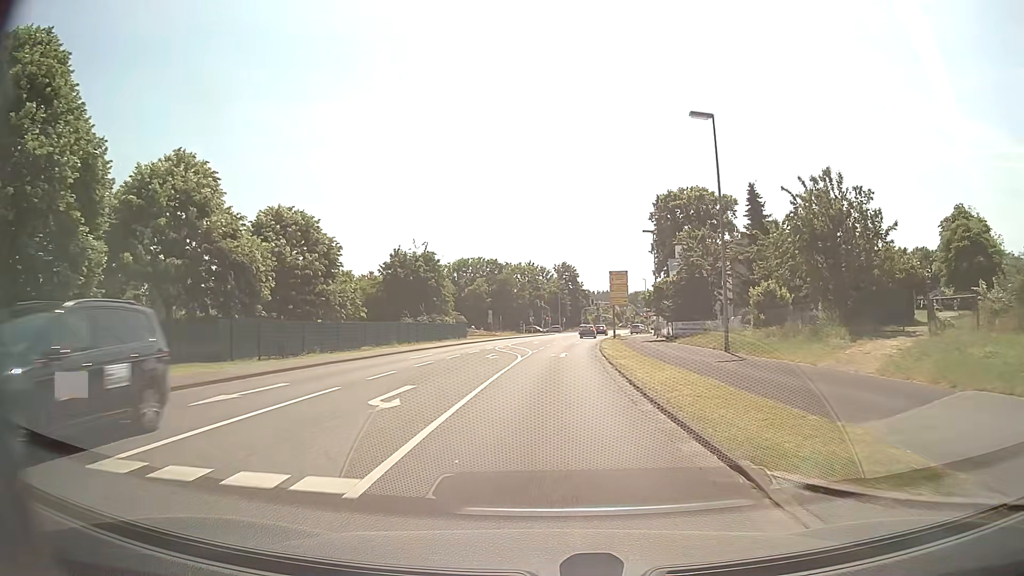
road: secondary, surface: asphalt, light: Day
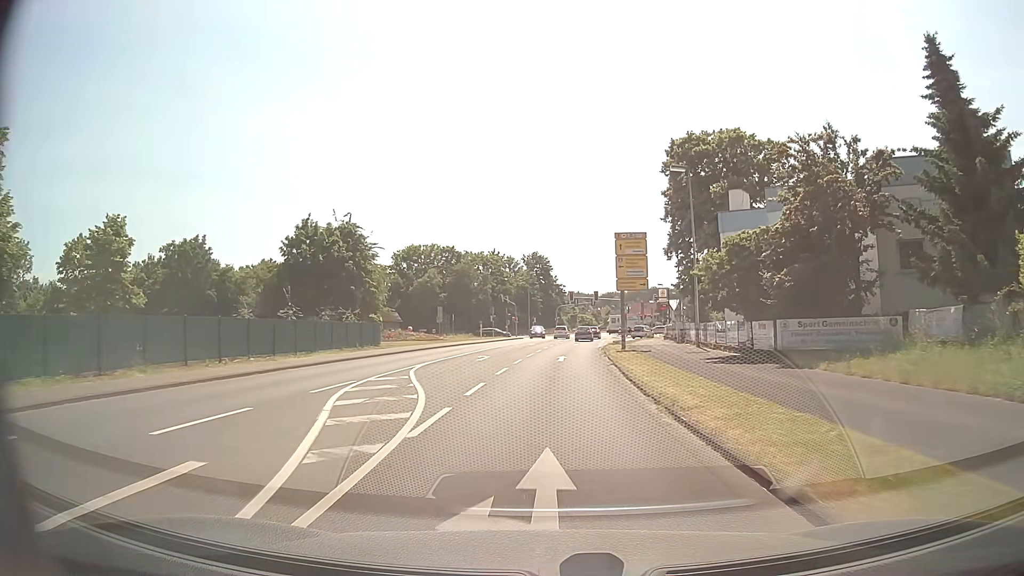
(+0.7, +27.4) m; +2°
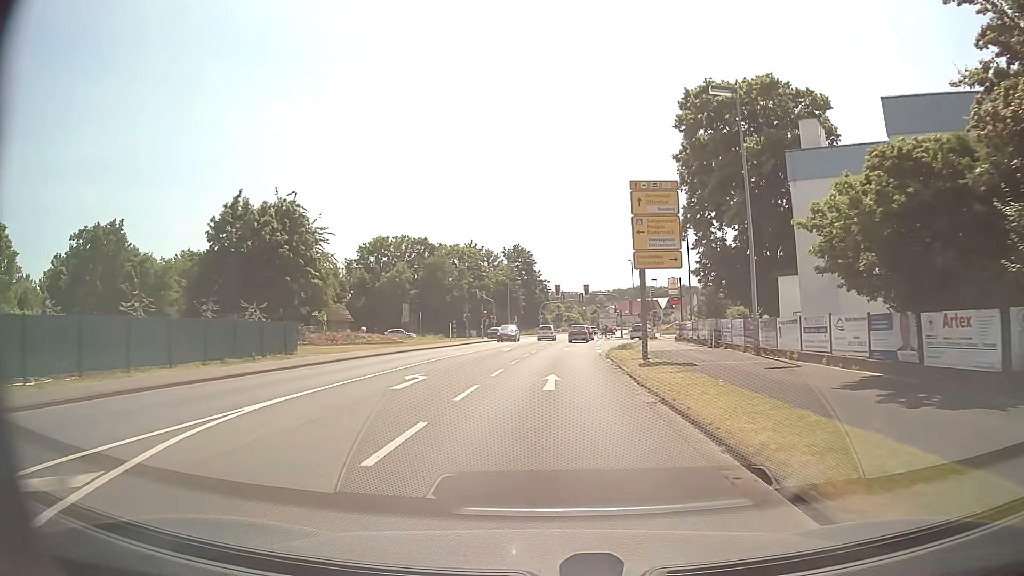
(+0.2, +13.1) m; +2°
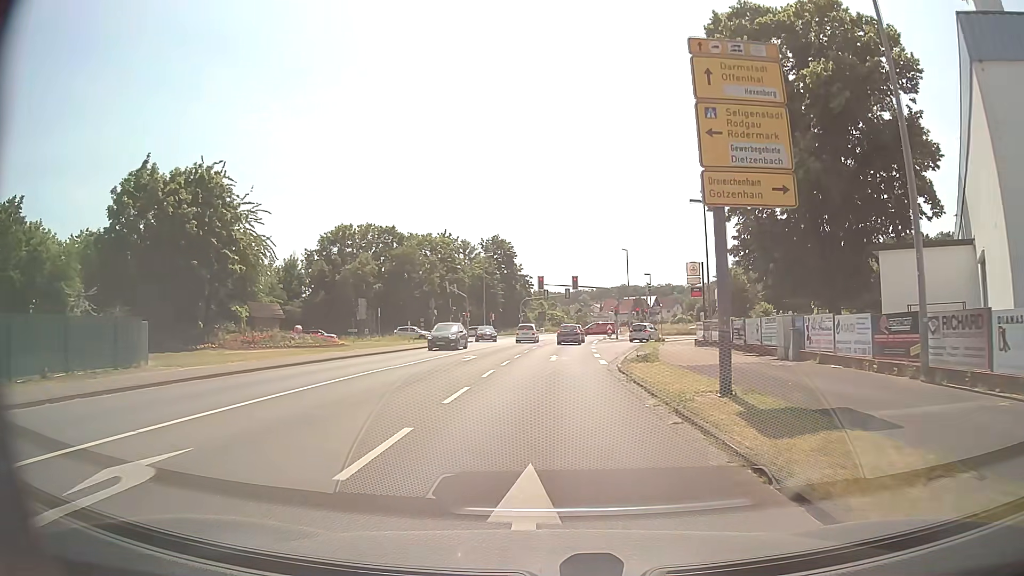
(+0.1, +12.7) m; +1°
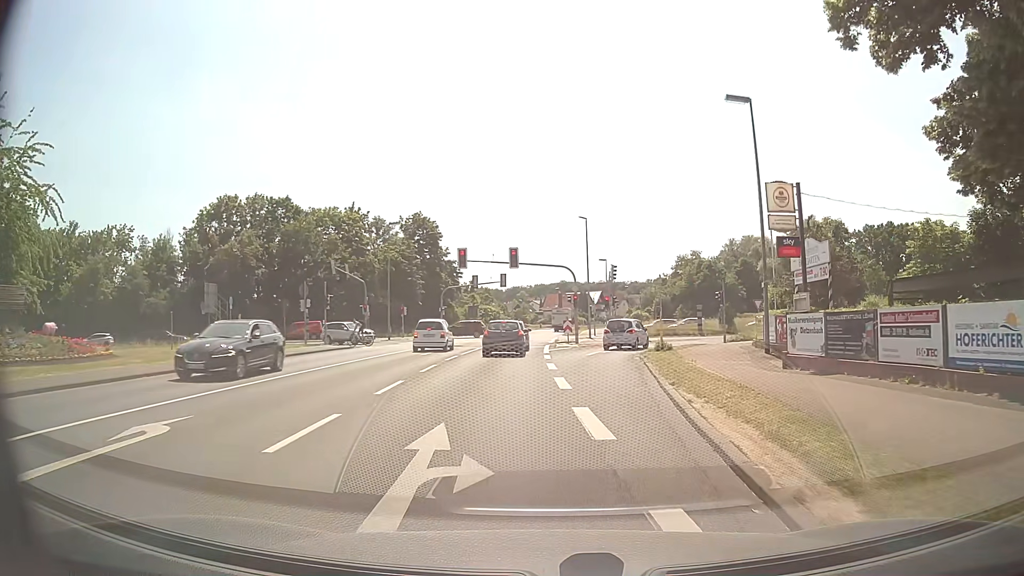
(+0.8, +22.5) m; +6°
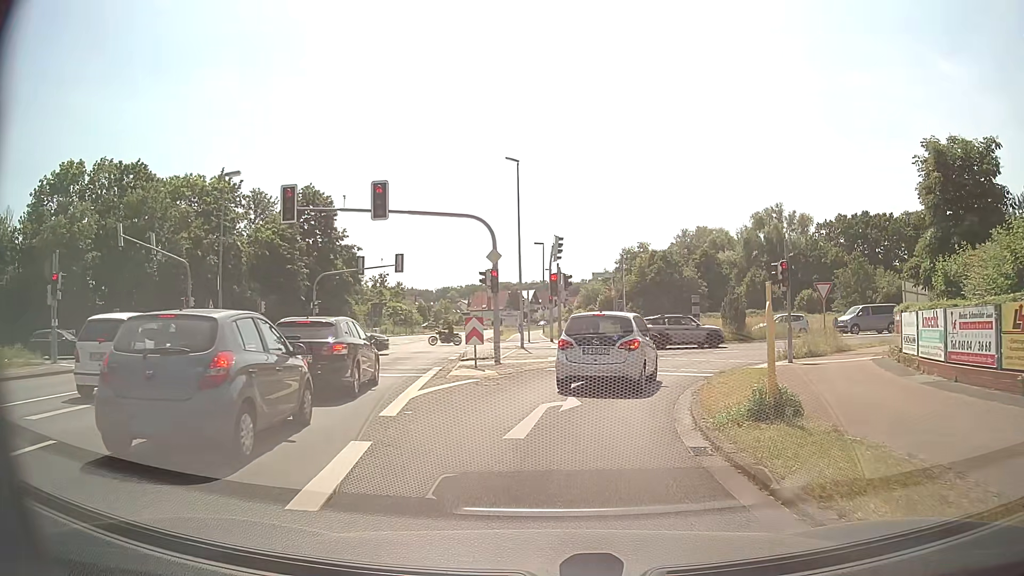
(+1.1, +20.8) m; +5°
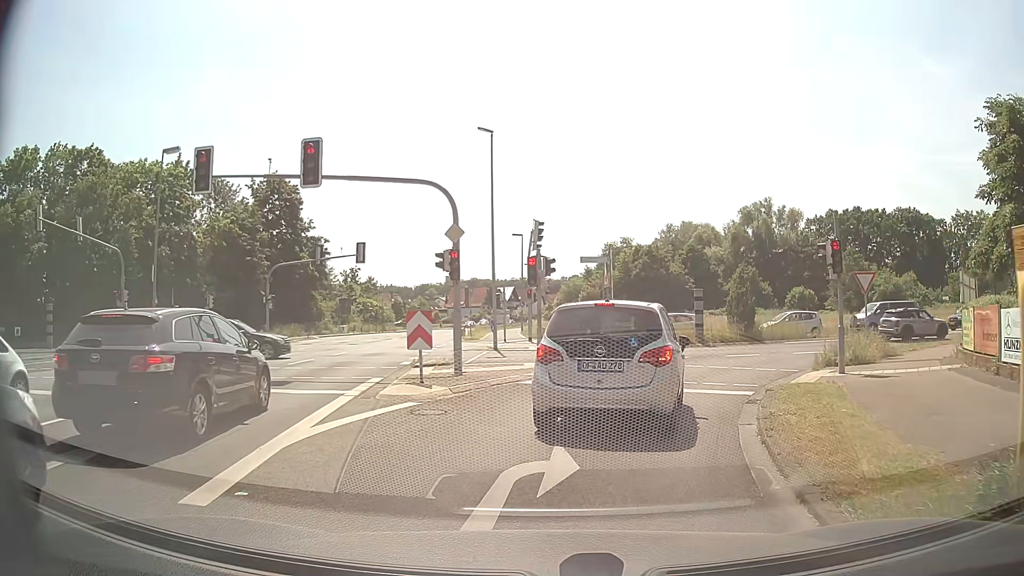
(+0.1, +5.1) m; +2°
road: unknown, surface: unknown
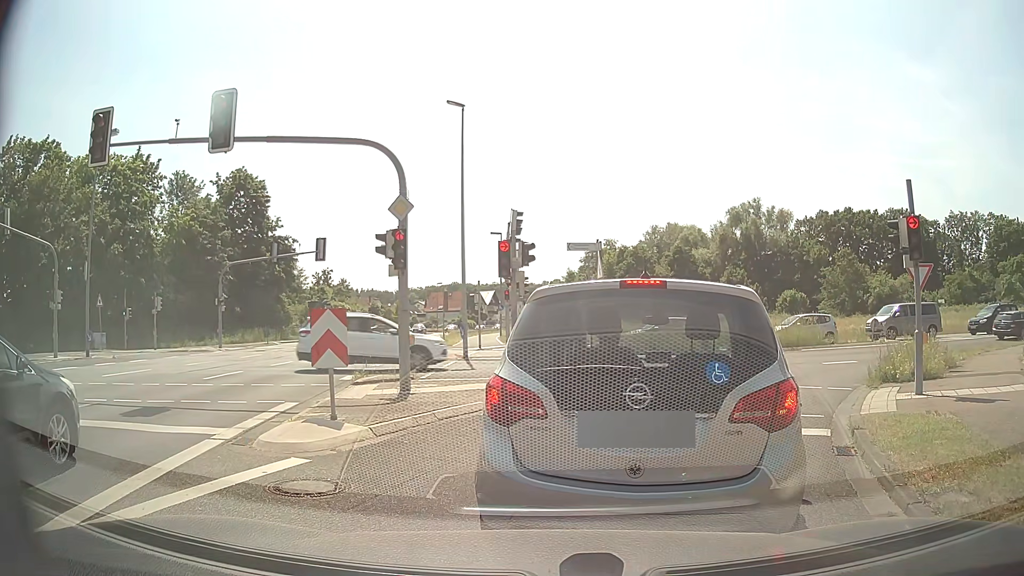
(0.0, +4.2) m; +1°
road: secondary_link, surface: asphalt
(+1, +10) (+6, +19) (+14, +25) (+23, +29) (+32, +32) (+42, +34) (+52, +36) (+62, +39) (+71, +41) (+81, +44) m
